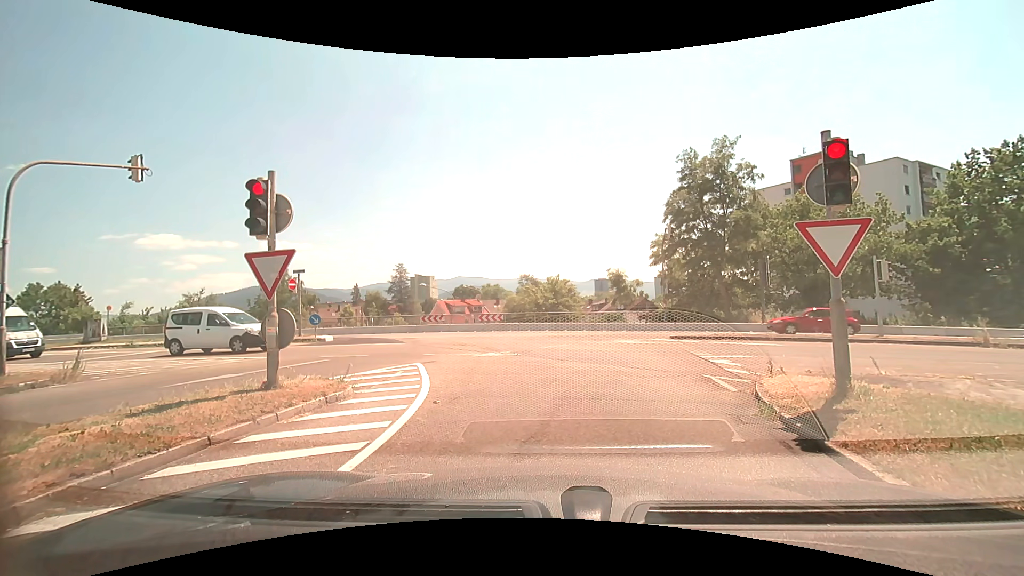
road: trunk_link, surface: asphalt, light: Day
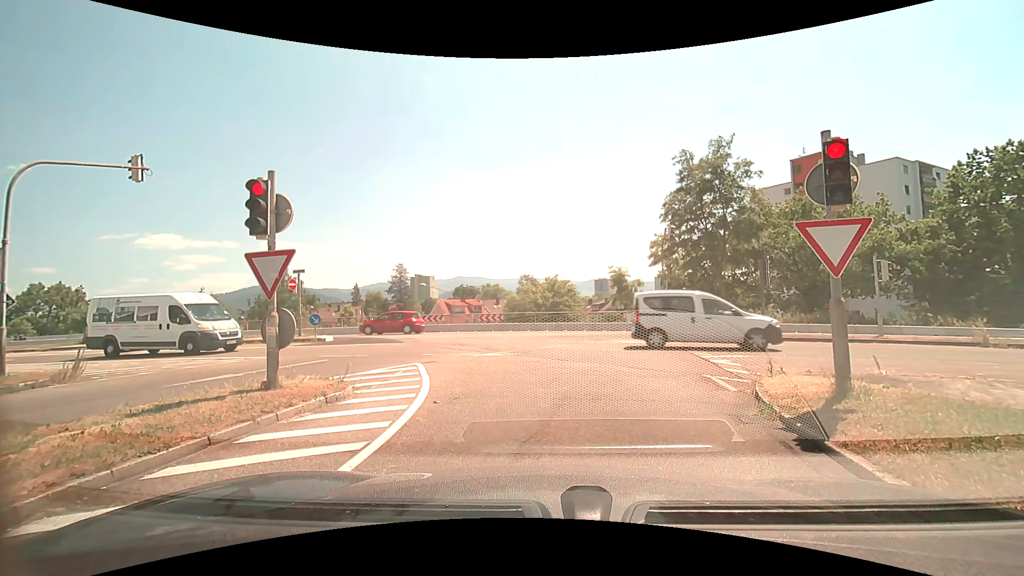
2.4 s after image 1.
(0.0, 0.0) m; 0°
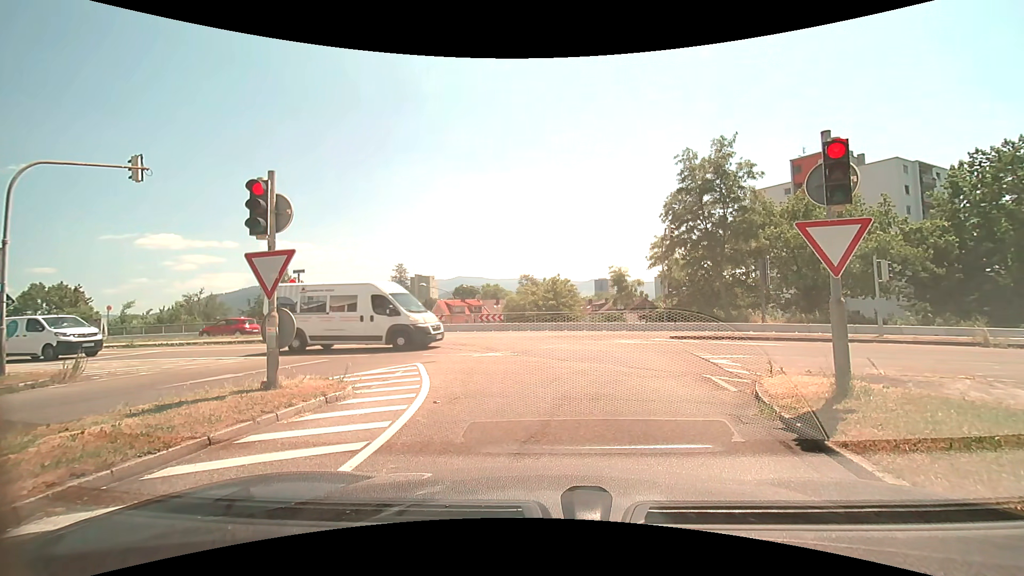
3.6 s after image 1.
(0.0, 0.0) m; 0°
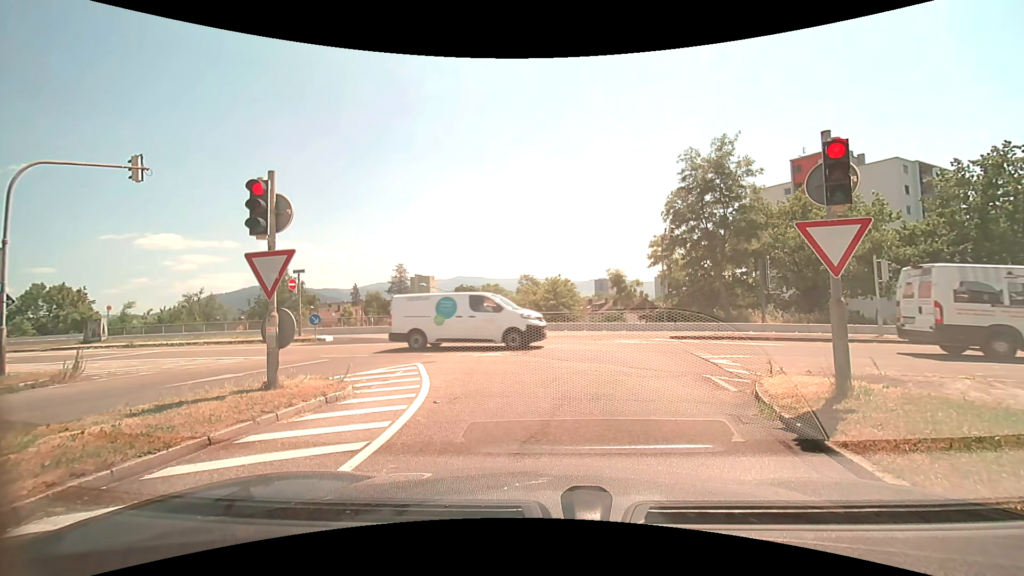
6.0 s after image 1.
(0.0, 0.0) m; 0°
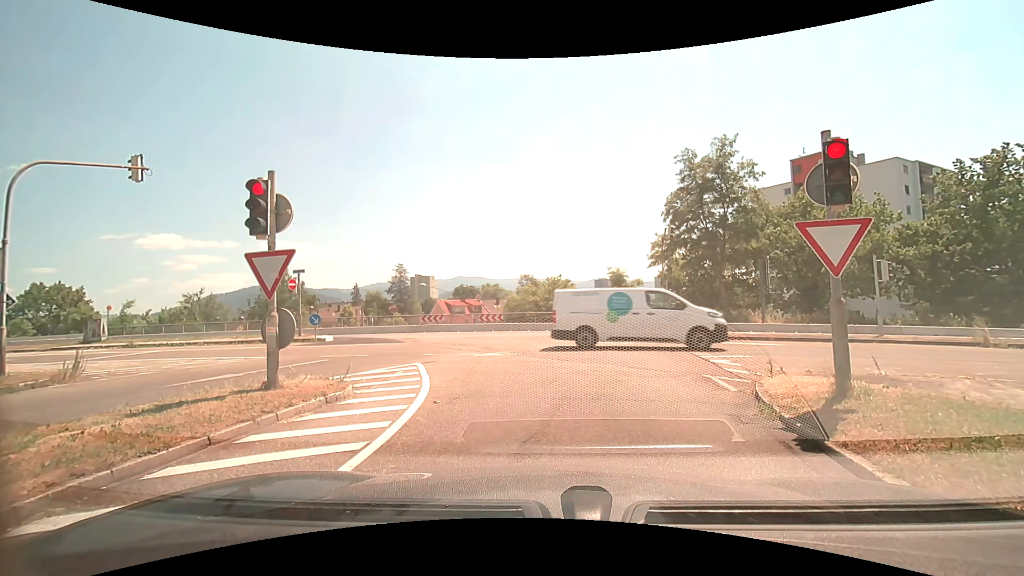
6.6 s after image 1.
(0.0, 0.0) m; 0°
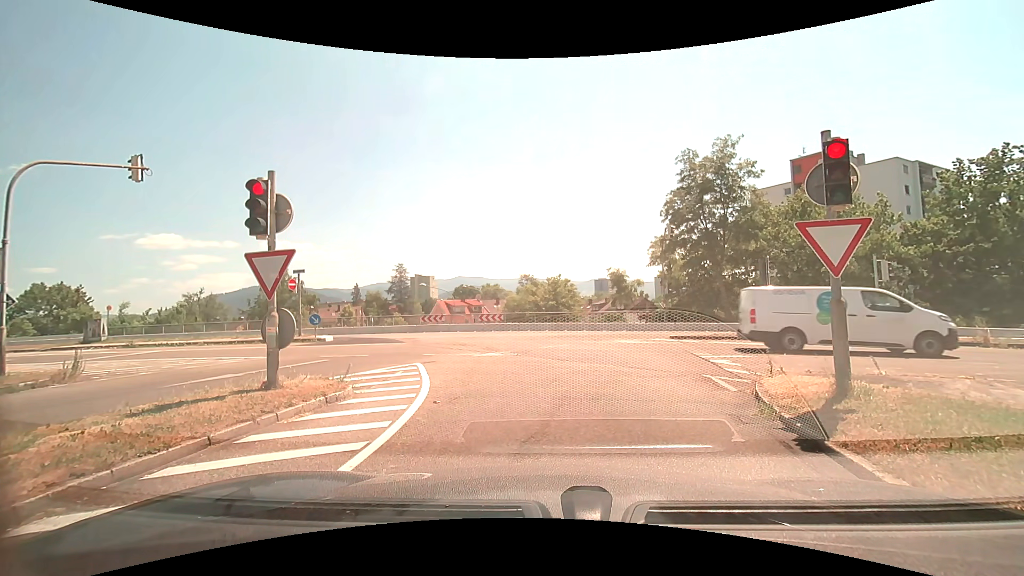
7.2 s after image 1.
(0.0, 0.0) m; 0°
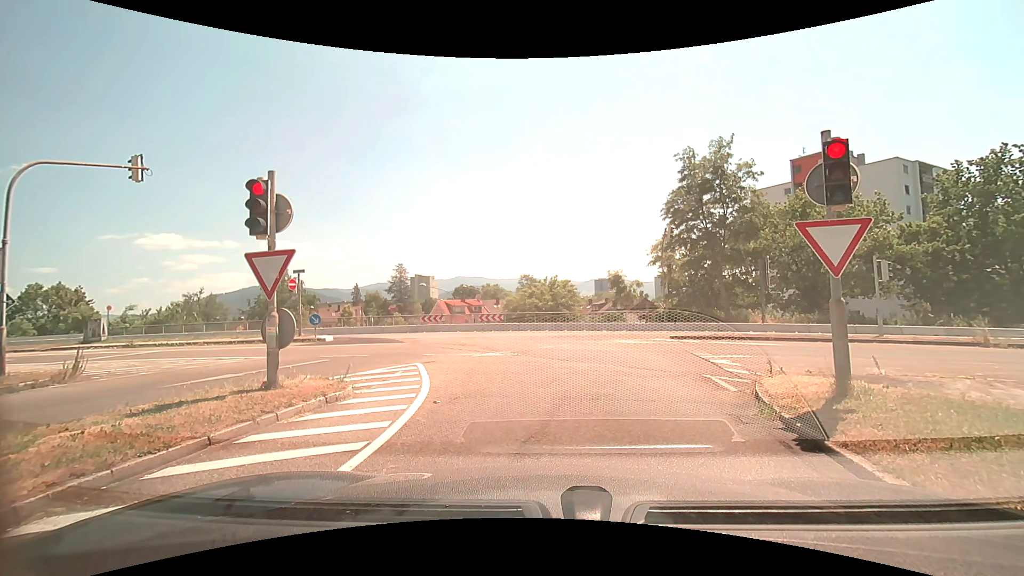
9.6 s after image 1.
(0.0, 0.0) m; 0°
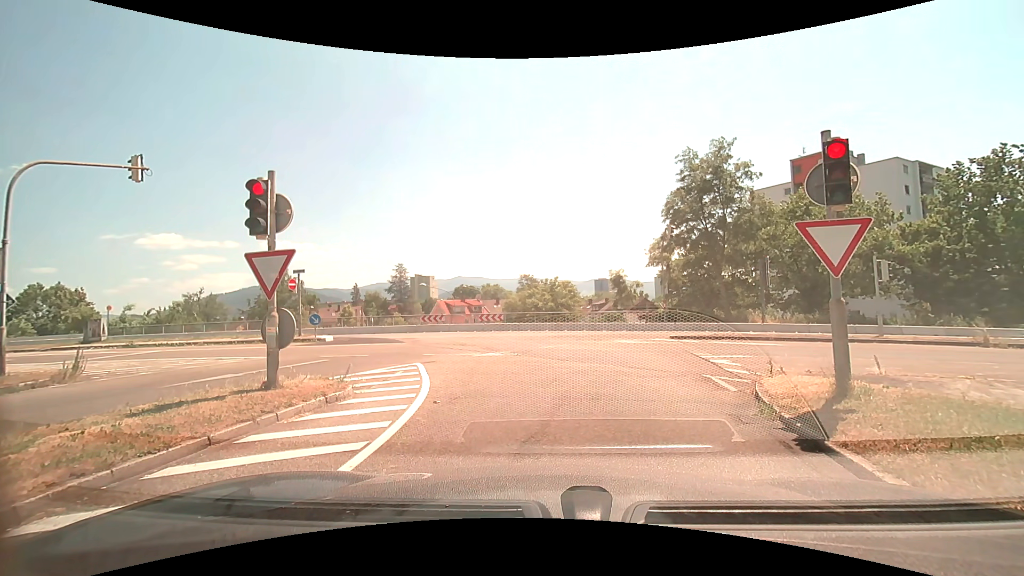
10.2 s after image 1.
(0.0, 0.0) m; 0°
(0, +10) (-2, +20) (-7, +29) (-15, +33) (-25, +35) (-35, +37) (-45, +38) (-55, +39) (-65, +40) (-75, +42) m
